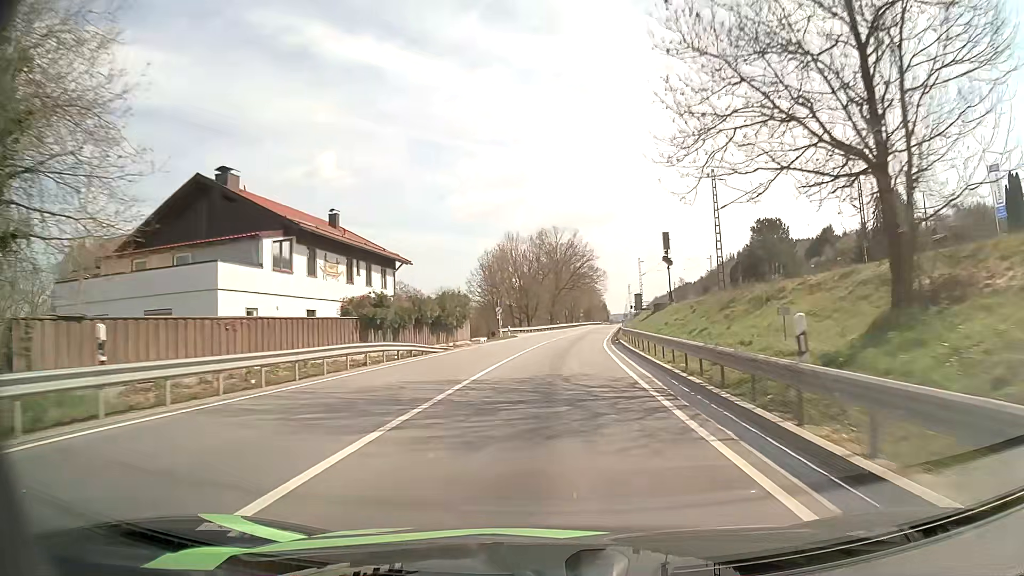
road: primary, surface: asphalt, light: Day
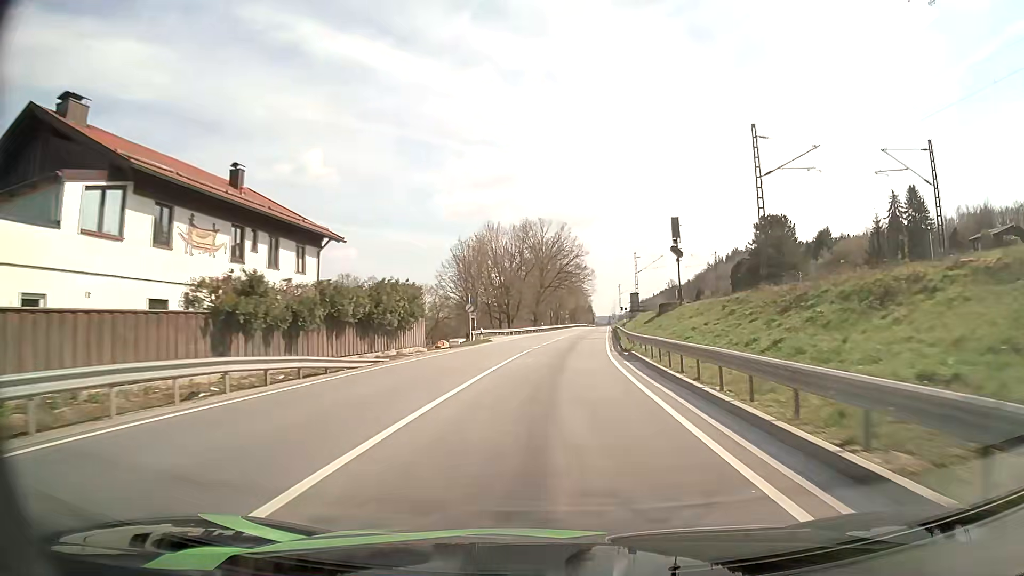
(+0.1, +11.8) m; +1°
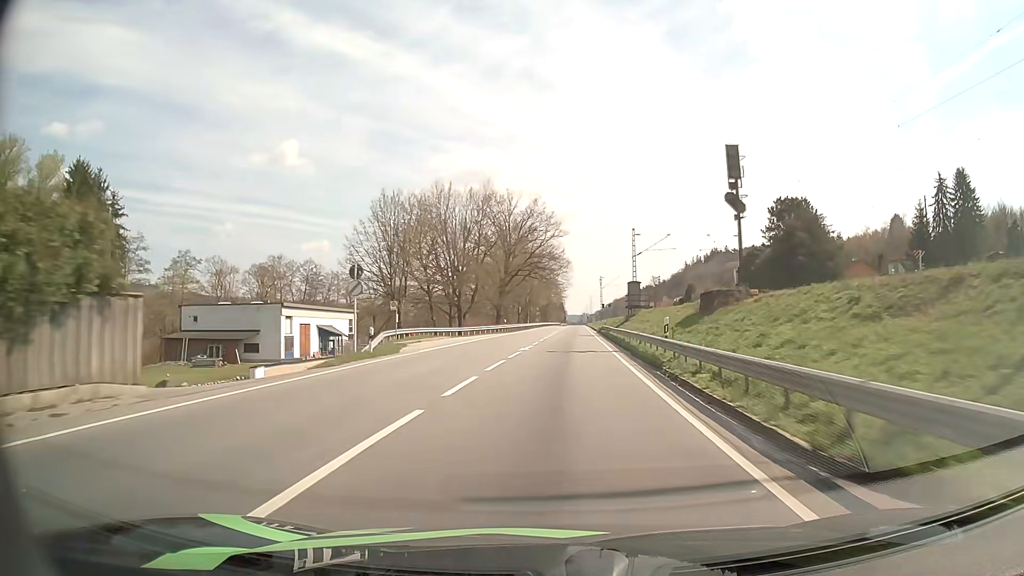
(+0.6, +23.9) m; +3°
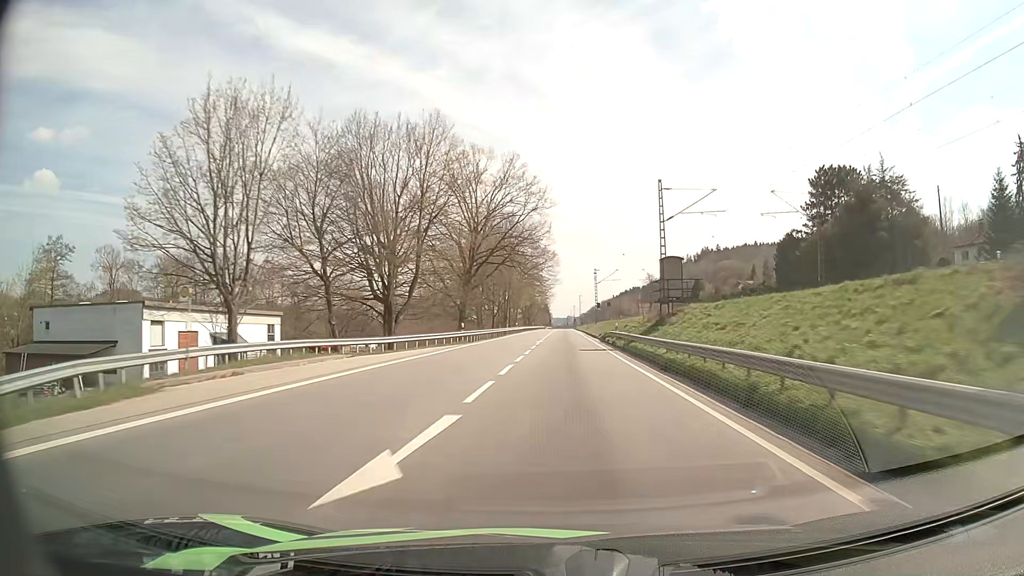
(+0.4, +24.5) m; +2°
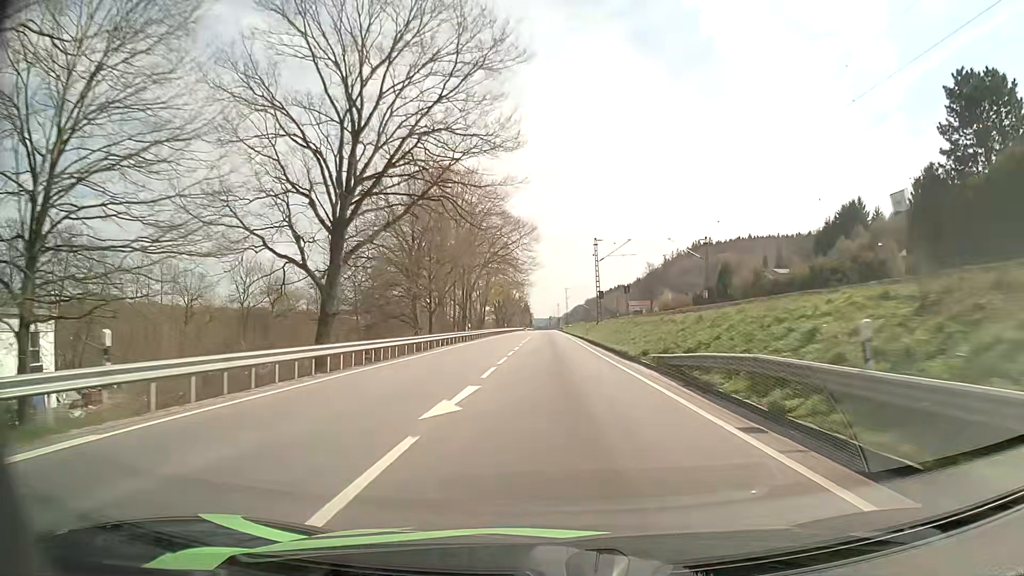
(+0.7, +37.6) m; +2°
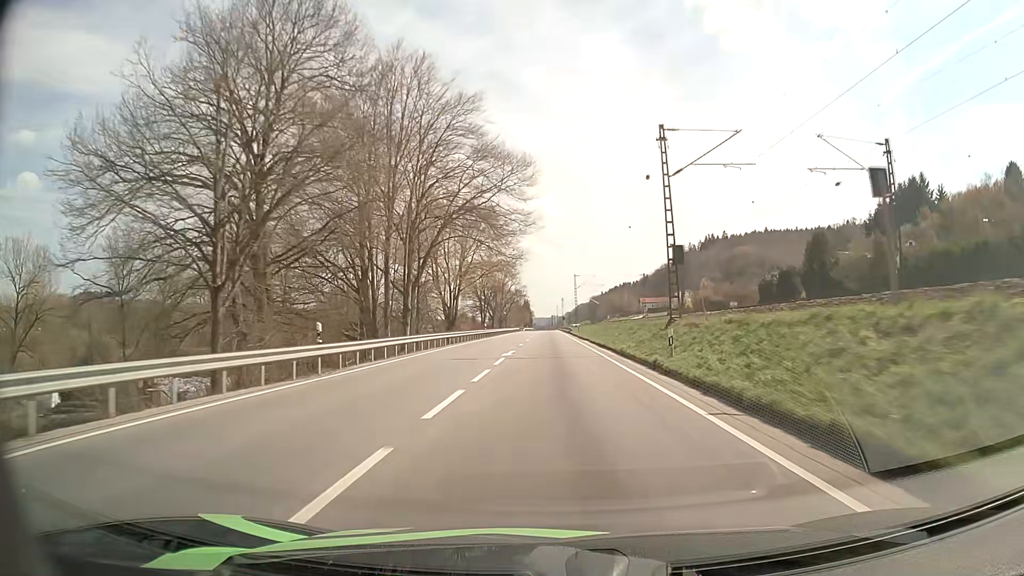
(-0.1, +38.5) m; 0°
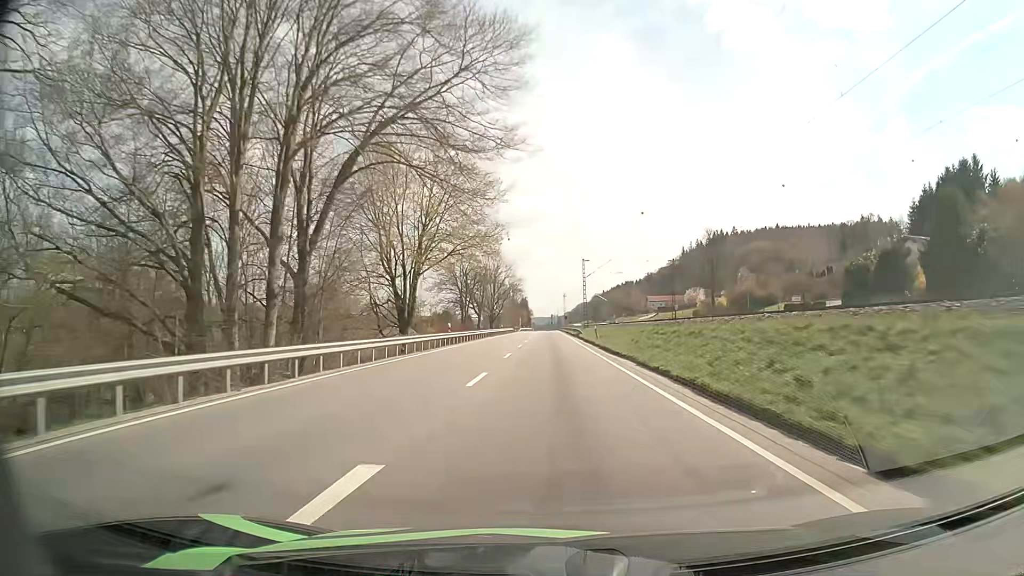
(0.0, +26.0) m; 0°
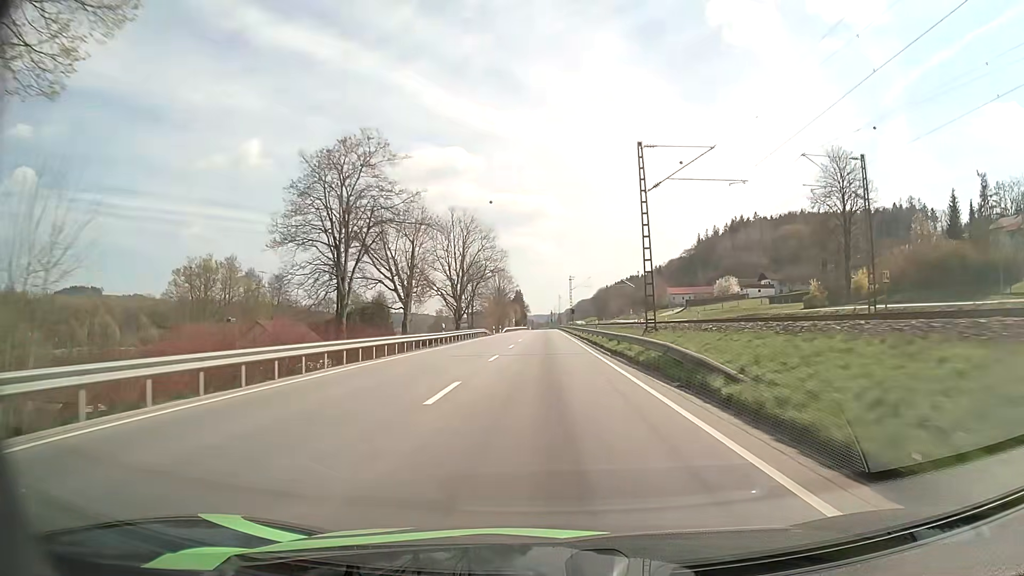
(+0.1, +53.1) m; 0°
(0, +10) (0, +20) (0, +30) (0, +40) (0, +50) (0, +60) (0, +70) (0, +80) (0, +90) (0, +100) m
